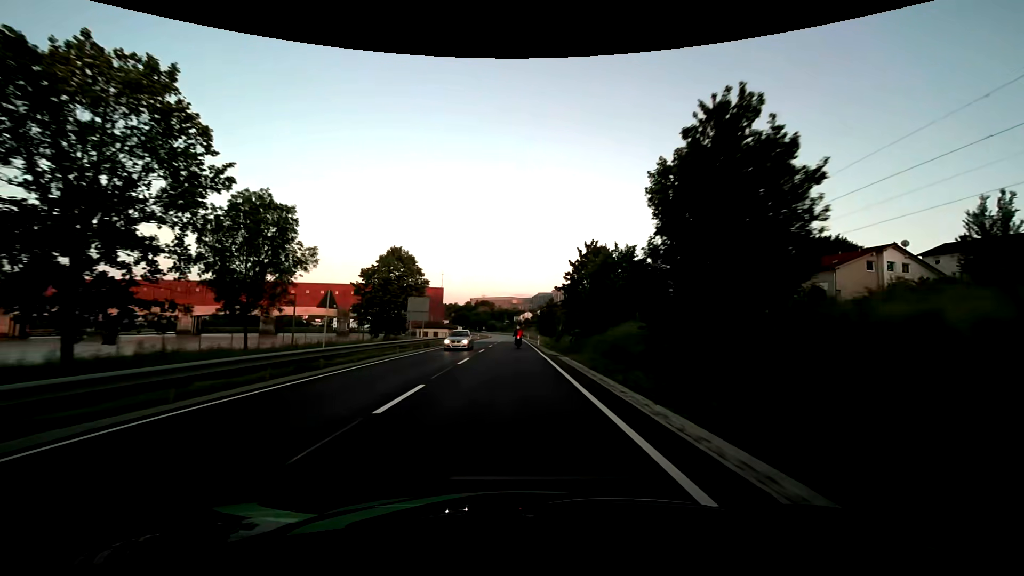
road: primary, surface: asphalt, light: Day
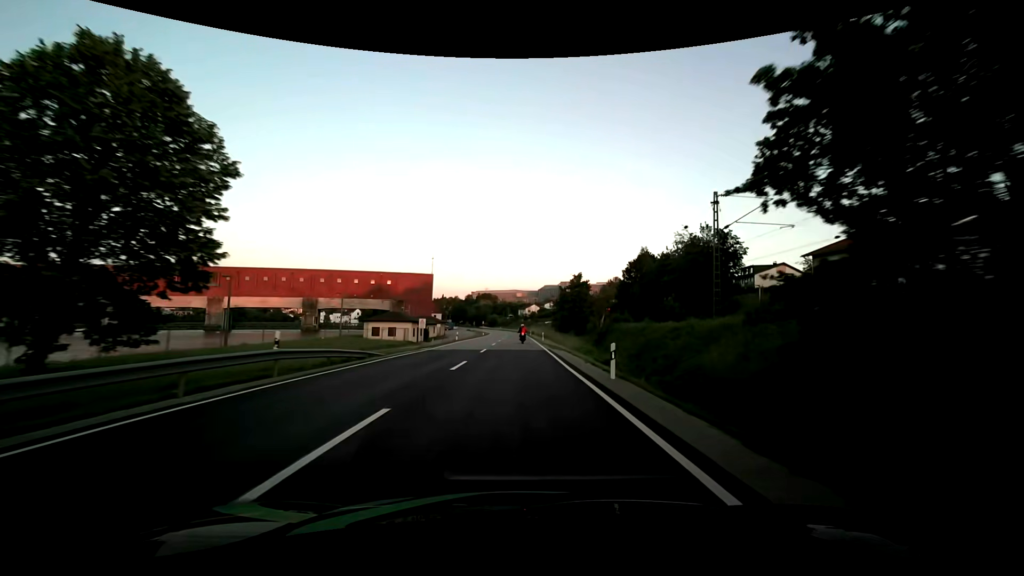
(-0.3, +40.1) m; -1°
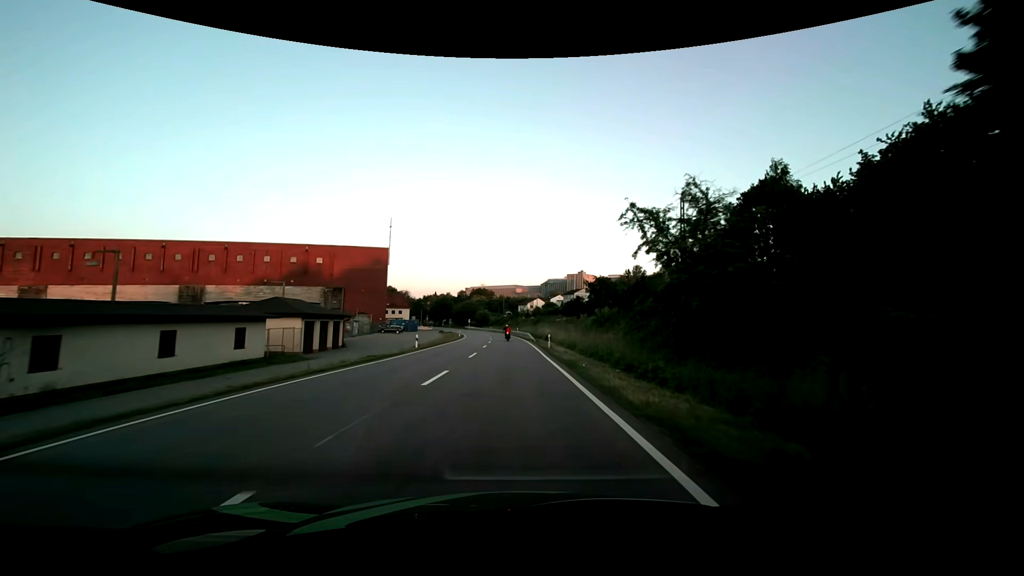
(+0.5, +64.0) m; 0°
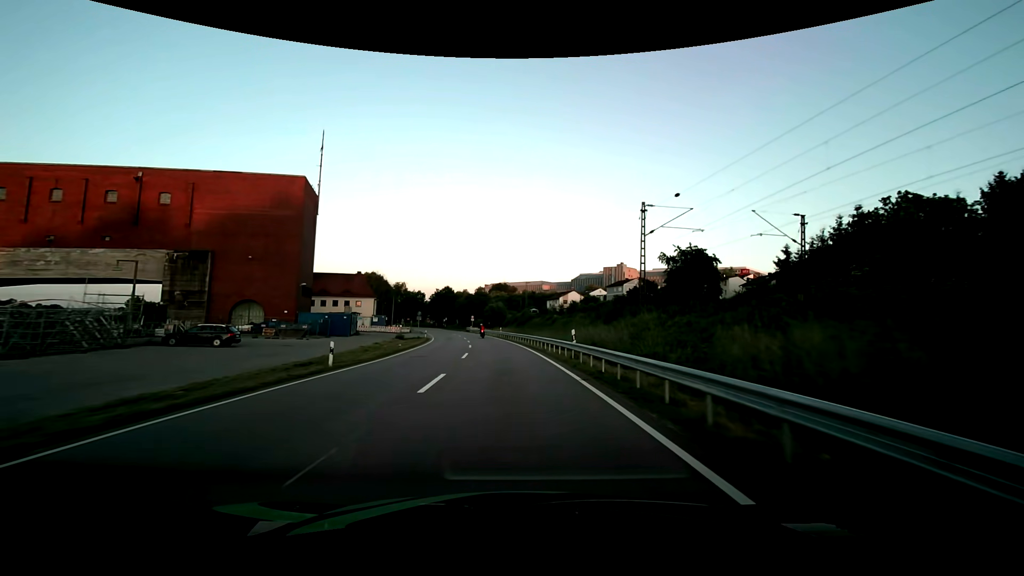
(-1.3, +61.6) m; -3°
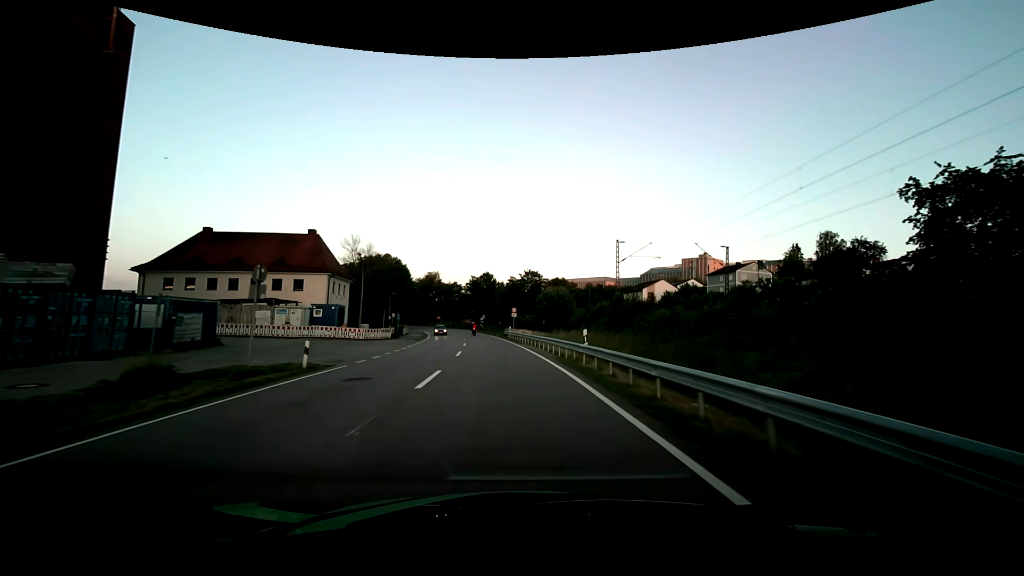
(-2.5, +47.5) m; -7°
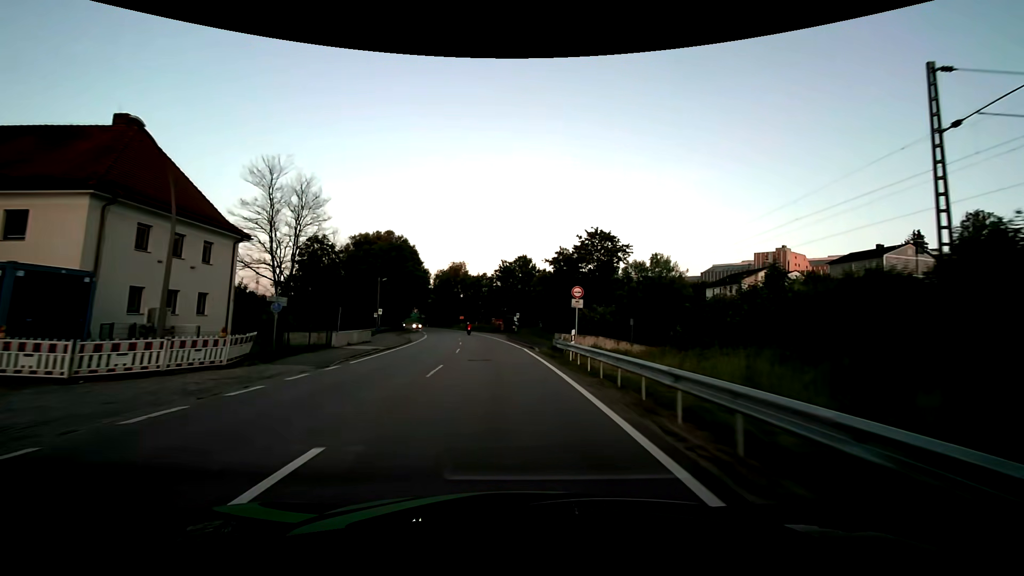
(-1.3, +33.6) m; -4°
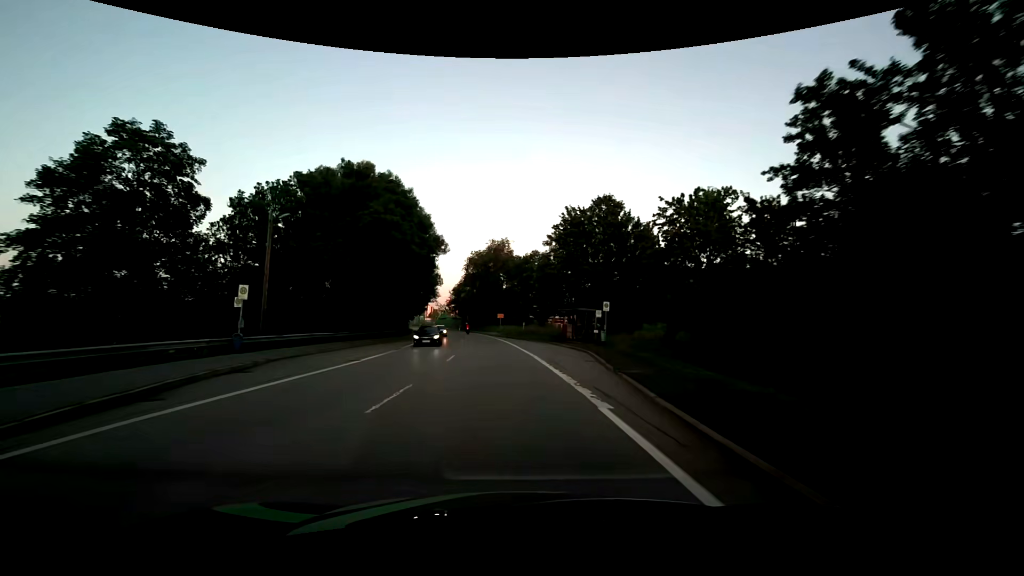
(-2.3, +41.6) m; -6°
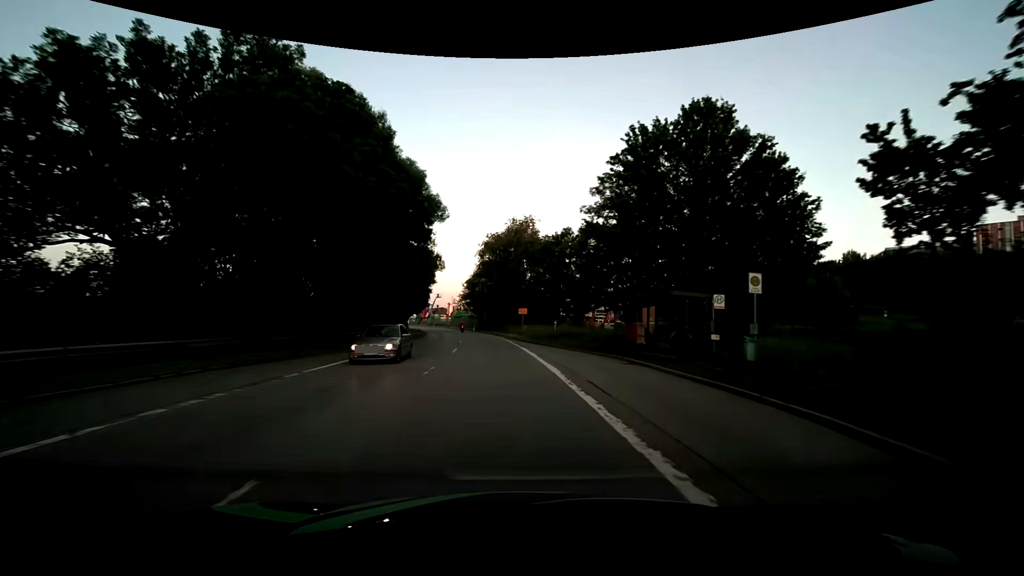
(-0.4, +19.5) m; -3°
(0, +10) (-1, +20) (-1, +30) (-2, +40) (-3, +50) (-4, +60) (-6, +70) (-8, +79) (-10, +89) (-13, +99) m
